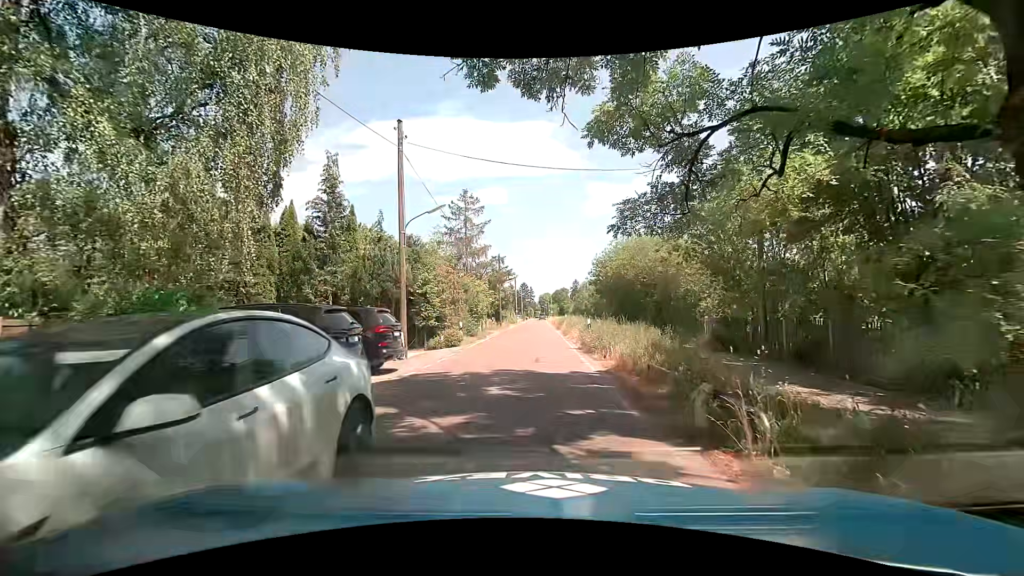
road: unclassified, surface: asphalt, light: Day
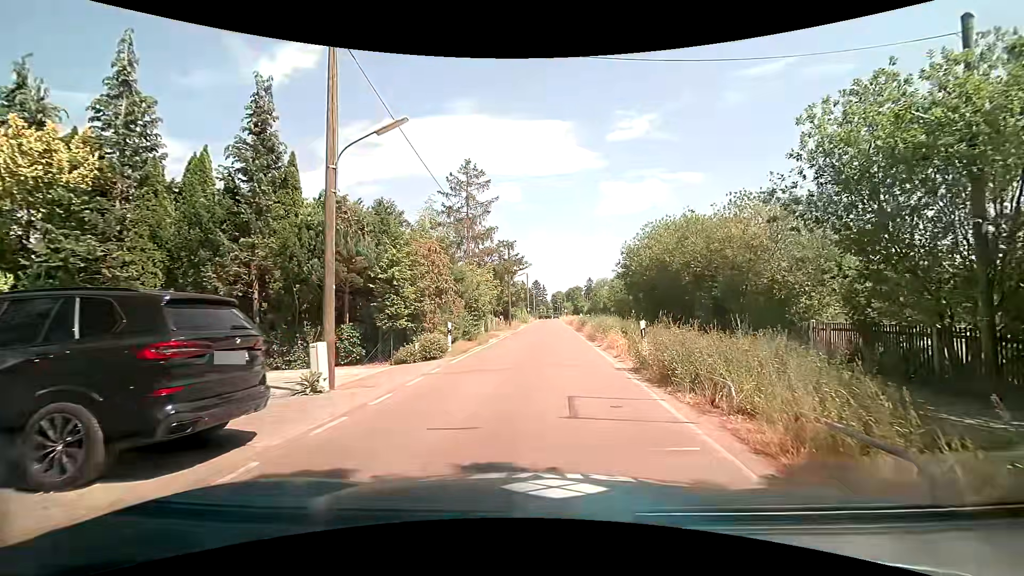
(-0.3, +8.1) m; -1°
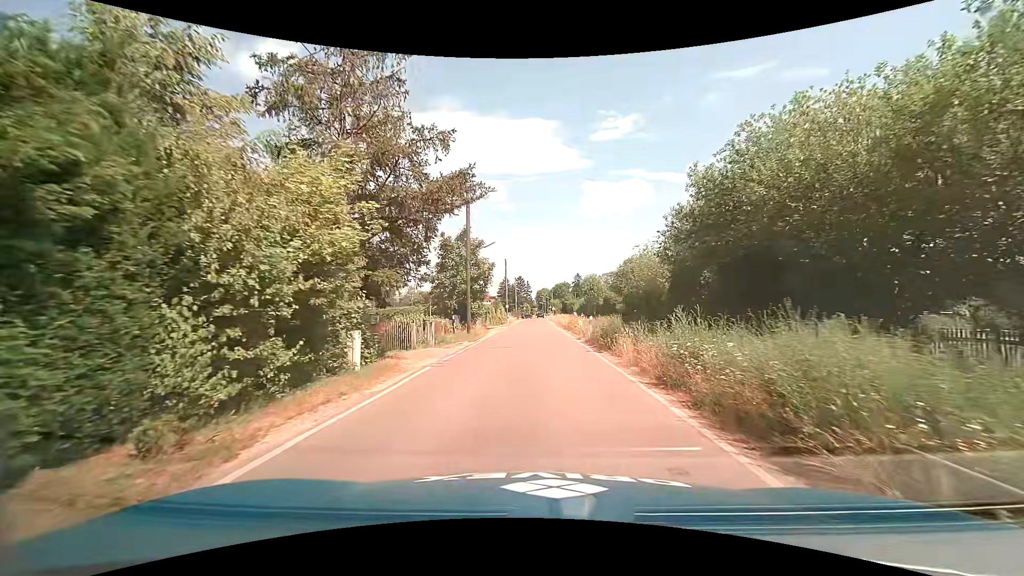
(+0.4, +20.7) m; +2°
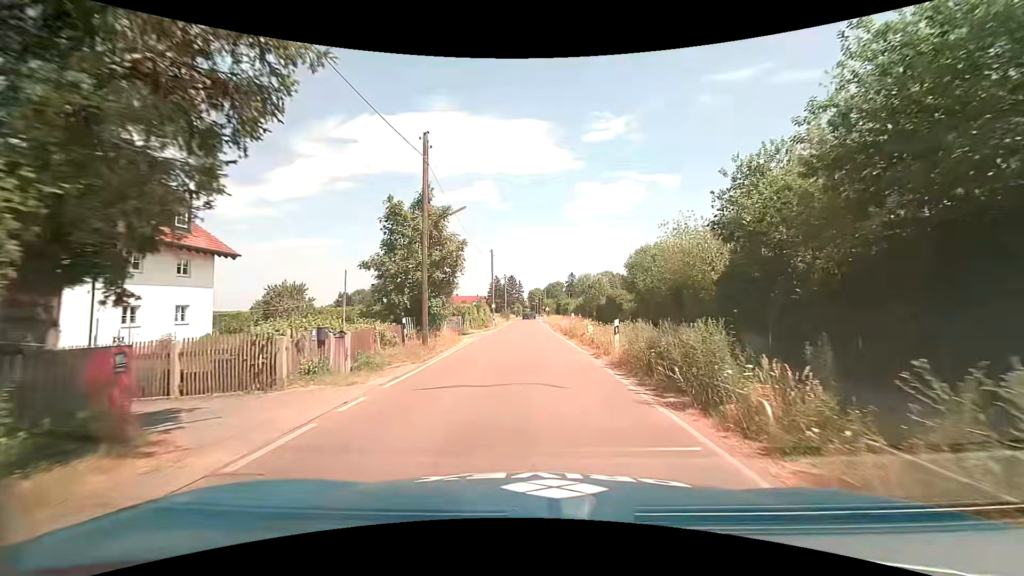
(+0.1, +9.9) m; +1°
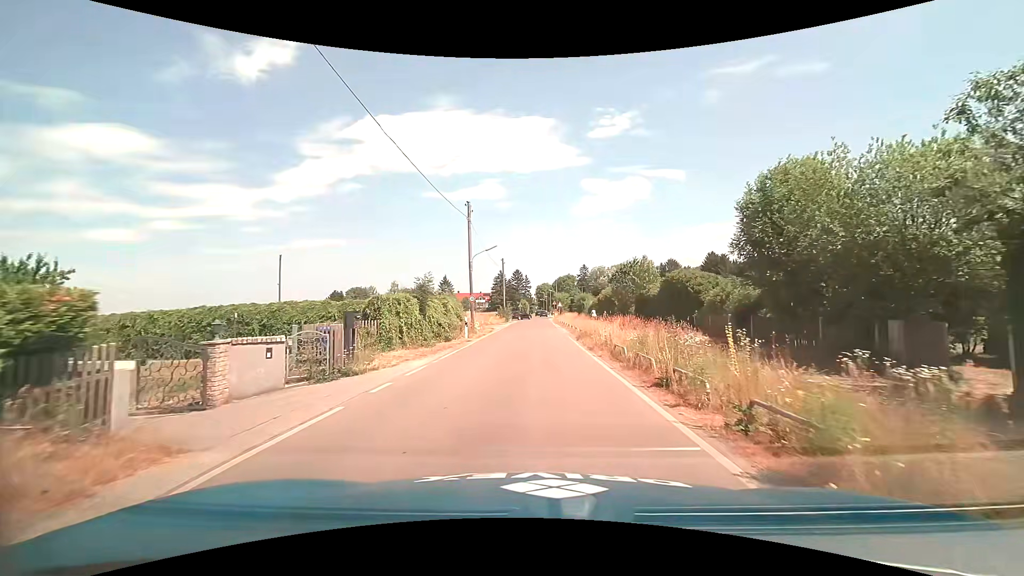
(0.0, +22.6) m; -2°
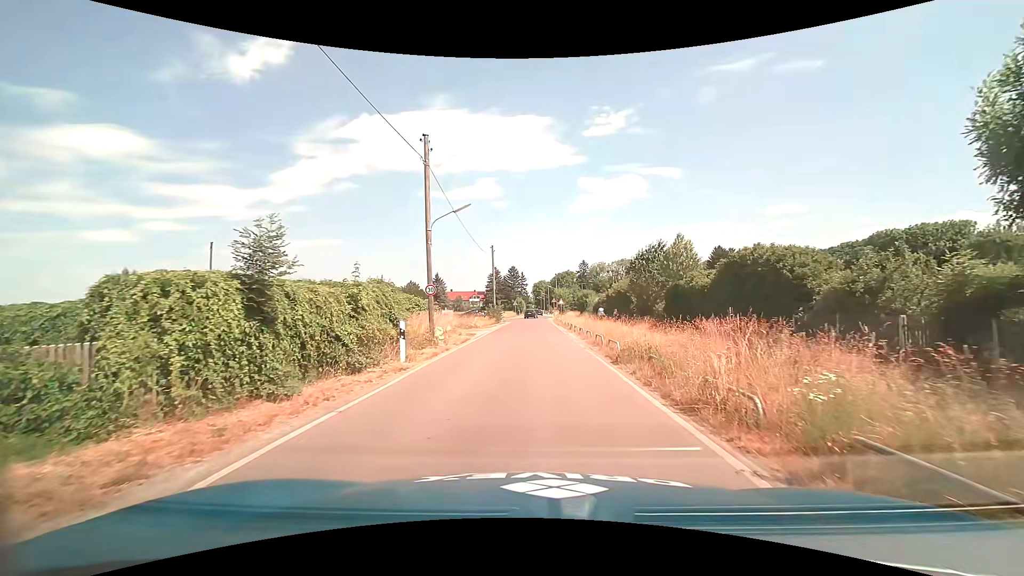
(+0.1, +11.6) m; +1°
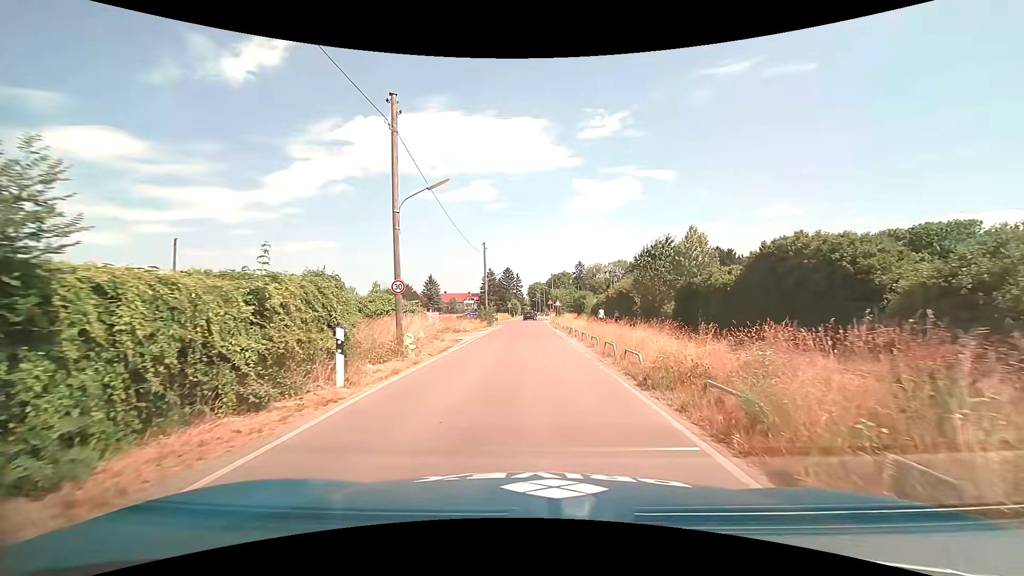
(0.0, +3.9) m; +1°
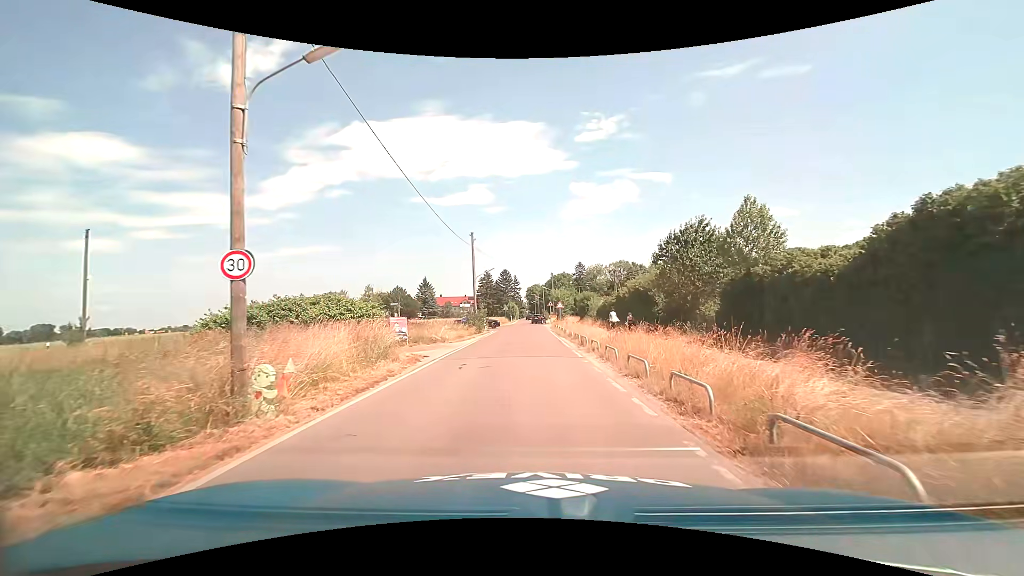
(0.0, +8.1) m; 0°
(0, +10) (0, +20) (0, +30) (0, +40) (0, +50) (0, +60) (-1, +70) (-1, +80) (-1, +90) (-1, +100) m
